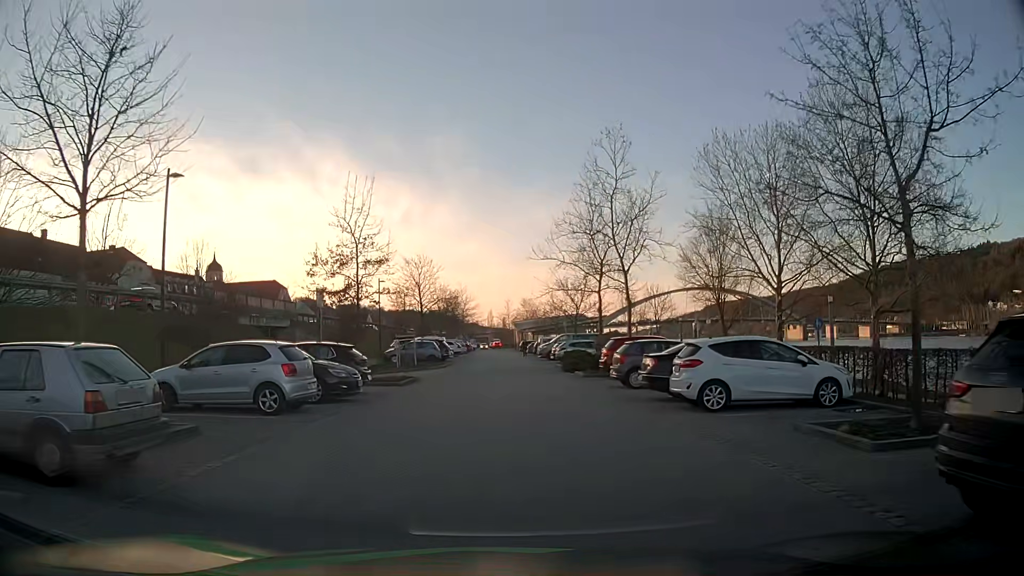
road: residential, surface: asphalt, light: Day
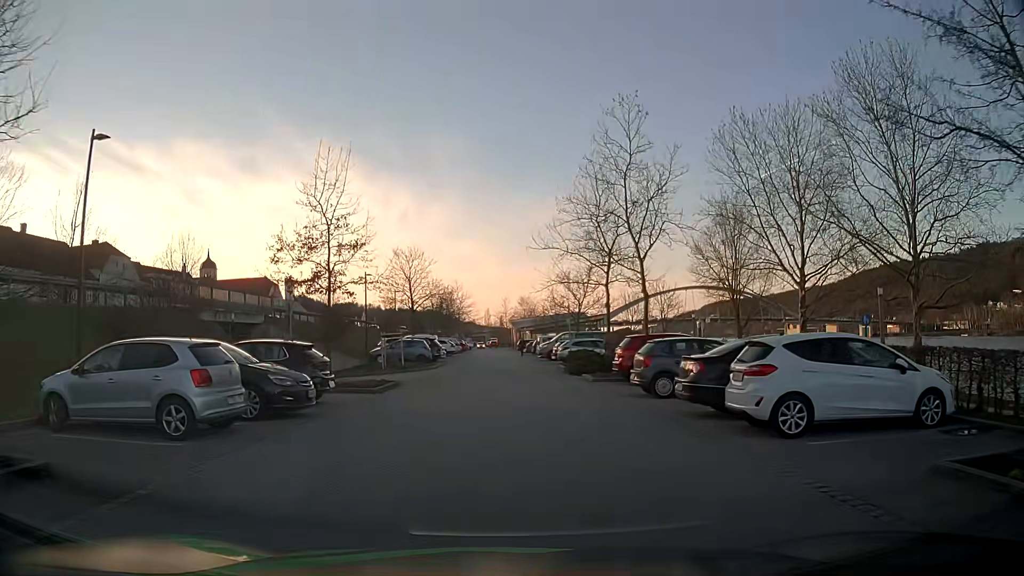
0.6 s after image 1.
(0.0, +3.9) m; 0°
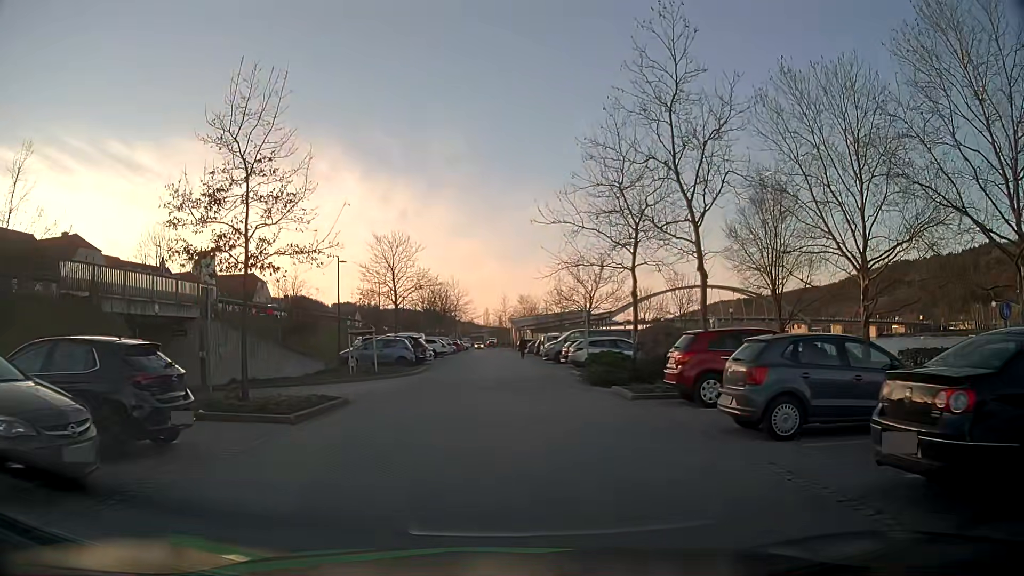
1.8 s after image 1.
(0.0, +7.3) m; 0°
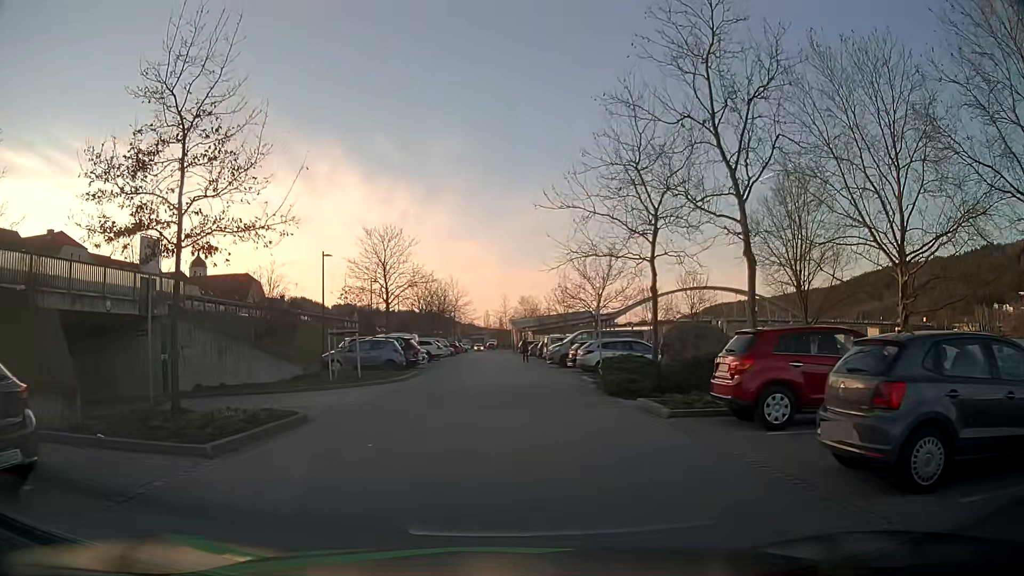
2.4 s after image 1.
(0.0, +3.4) m; 0°
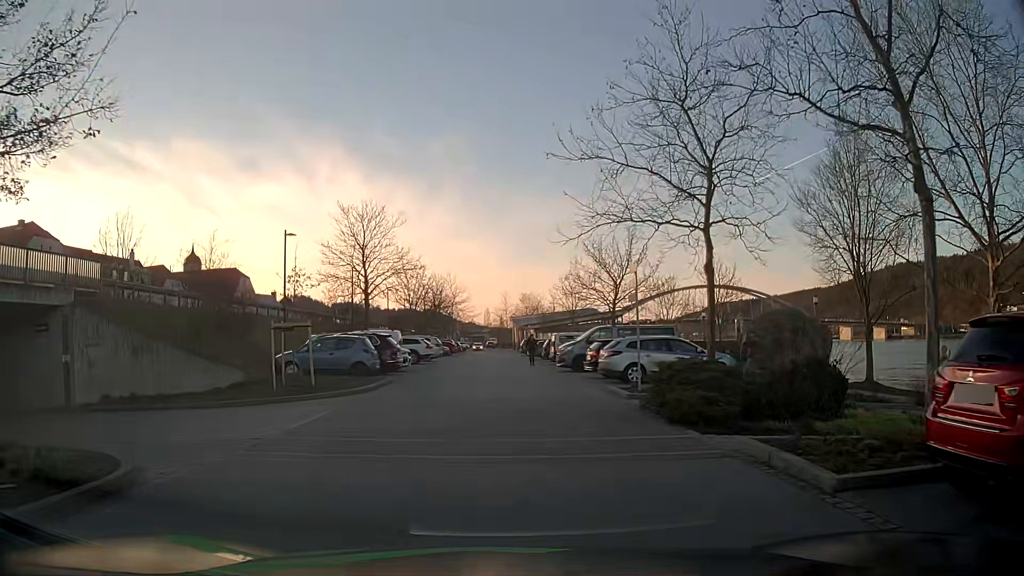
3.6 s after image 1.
(0.0, +6.4) m; -1°
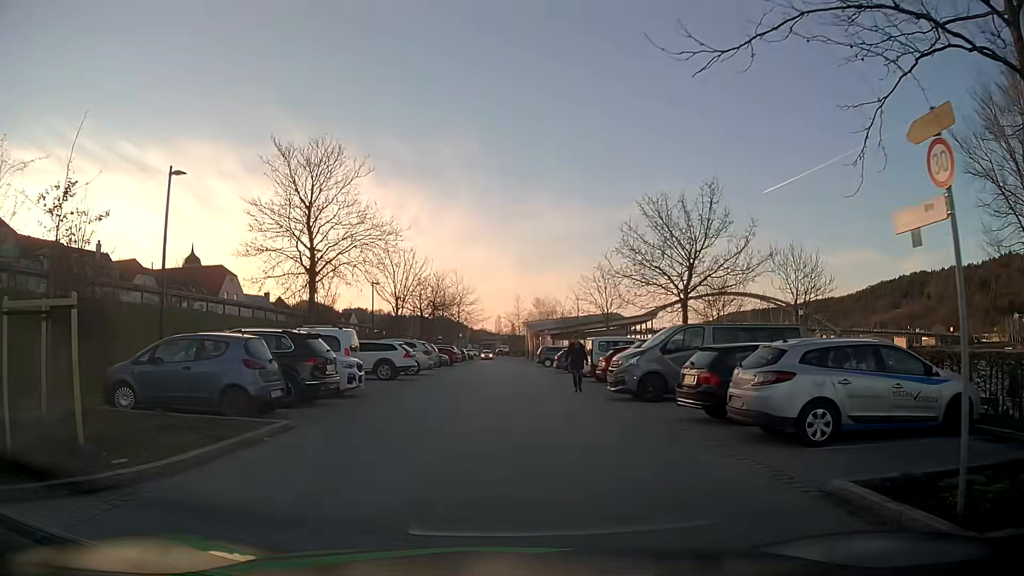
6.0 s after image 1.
(-0.1, +12.0) m; -2°
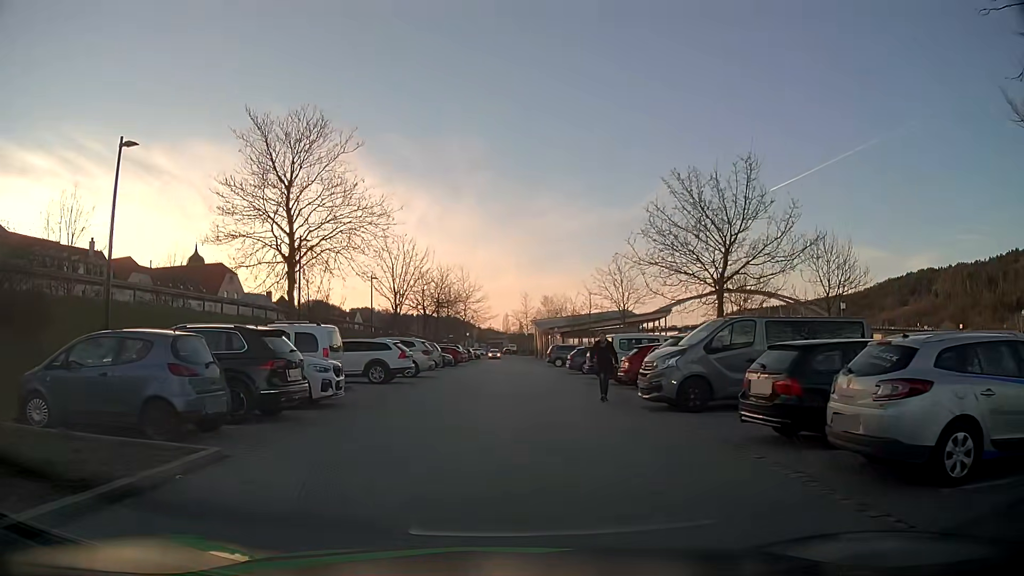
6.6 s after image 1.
(0.0, +3.1) m; +1°
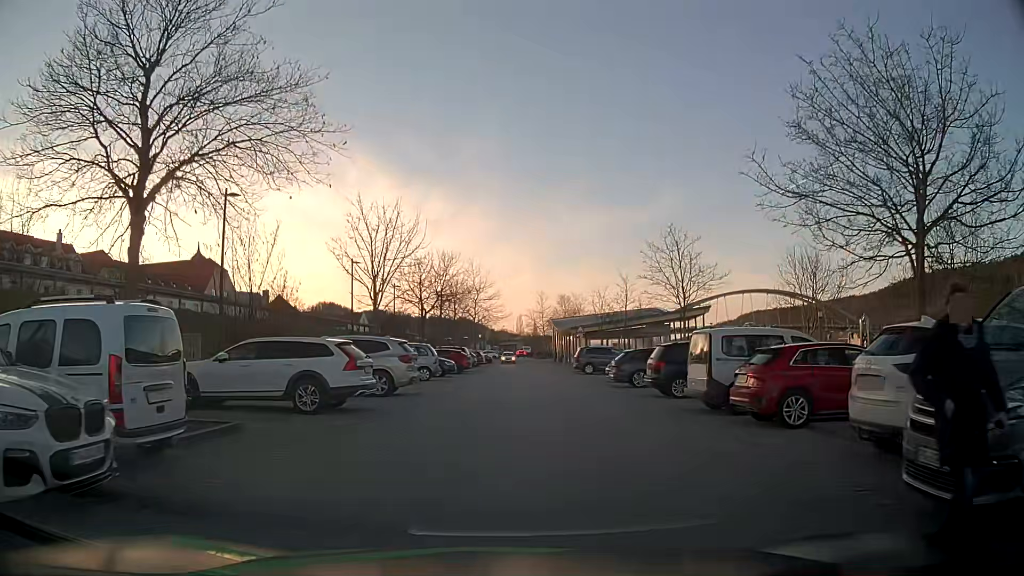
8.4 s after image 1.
(-0.3, +9.9) m; -2°
